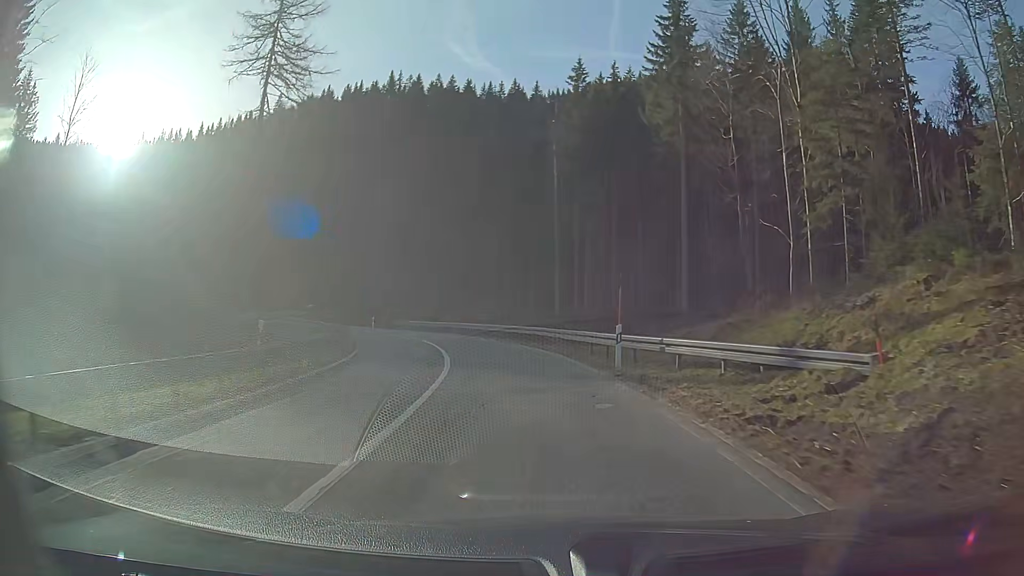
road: secondary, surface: asphalt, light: Day
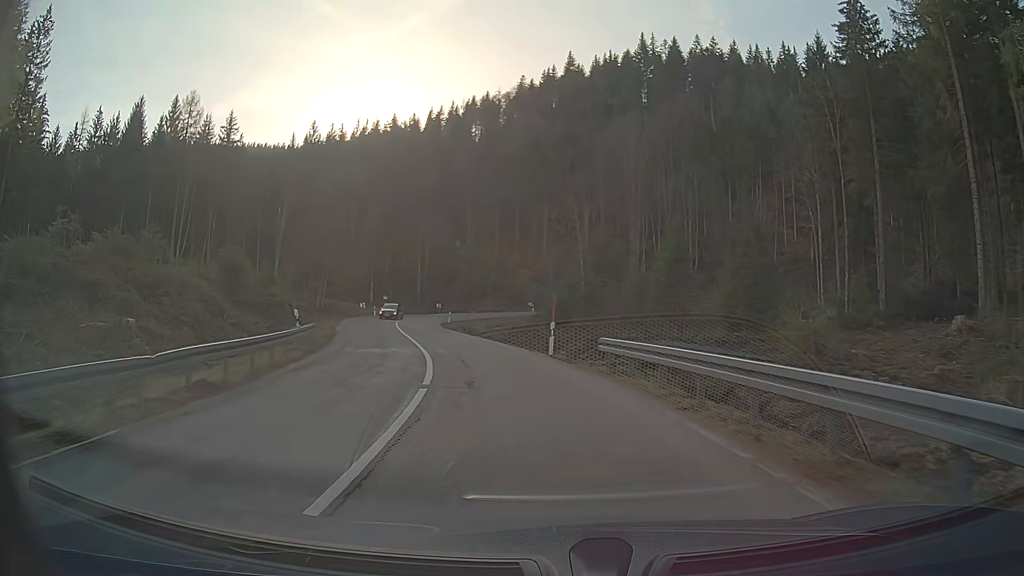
(-8.4, +42.7) m; -24°
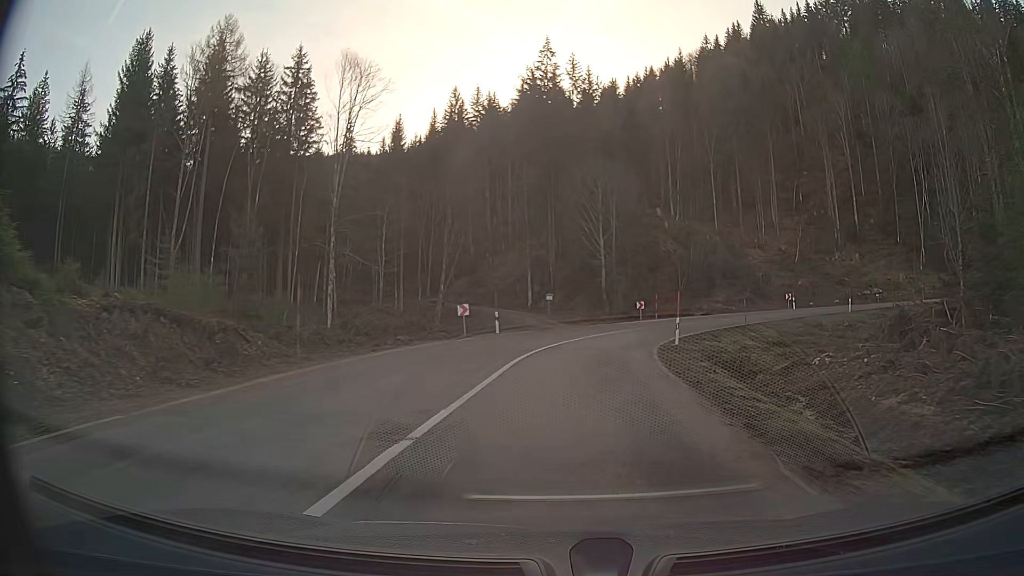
(-7.0, +42.1) m; -14°
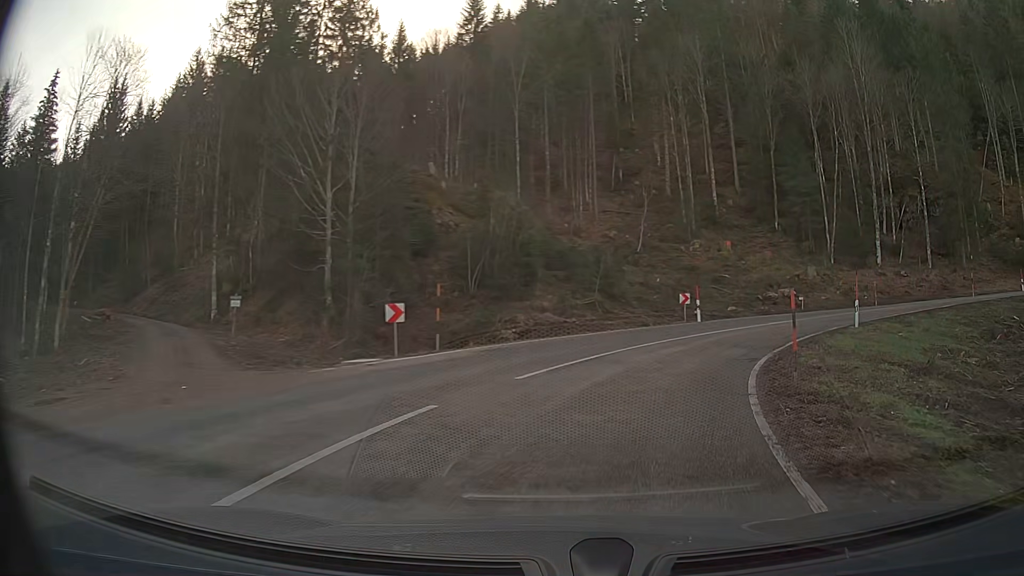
(+4.8, +30.6) m; +24°
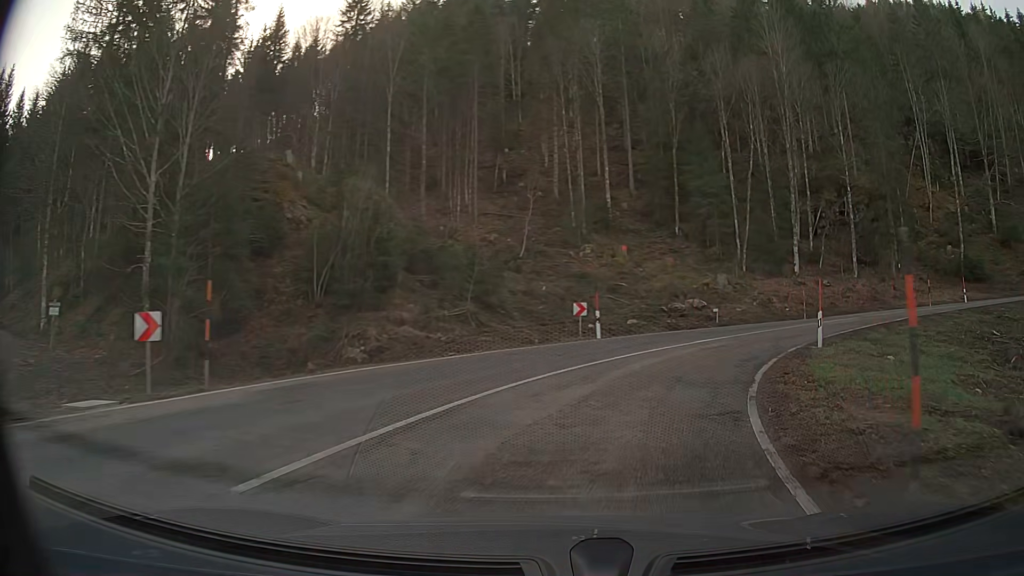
(+0.6, +7.1) m; +10°
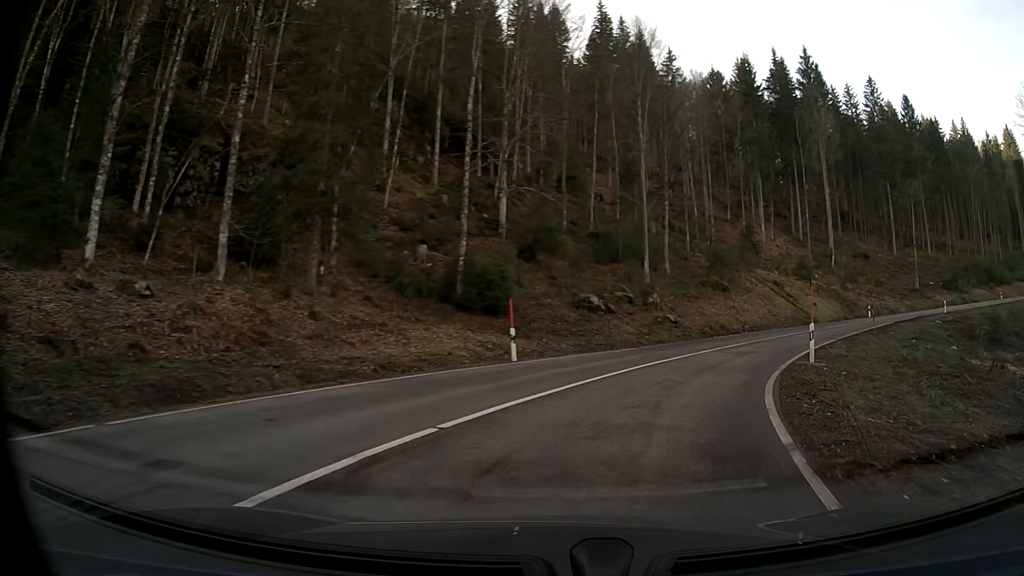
(+14.7, +30.0) m; +53°
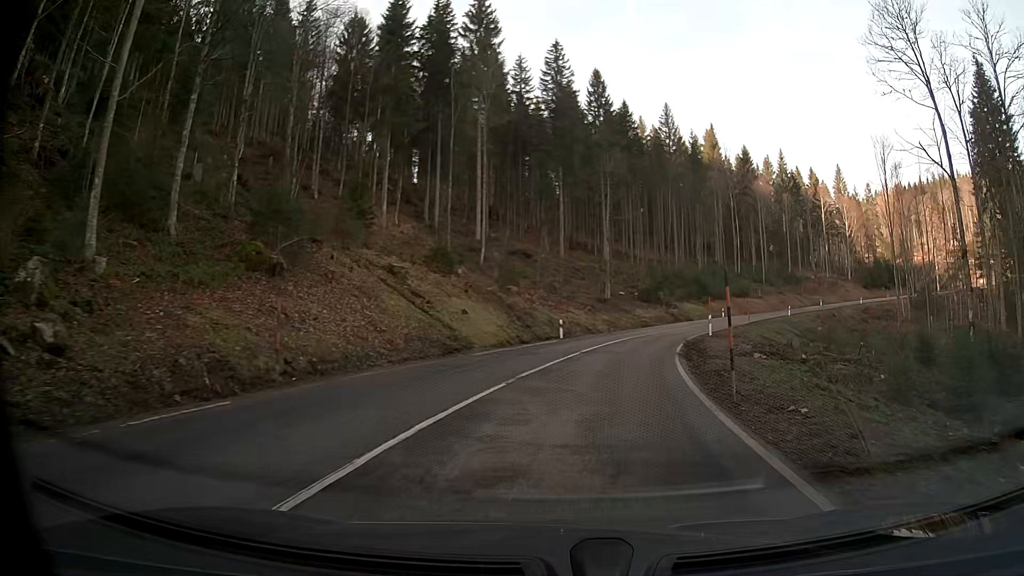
(+8.5, +27.4) m; +29°
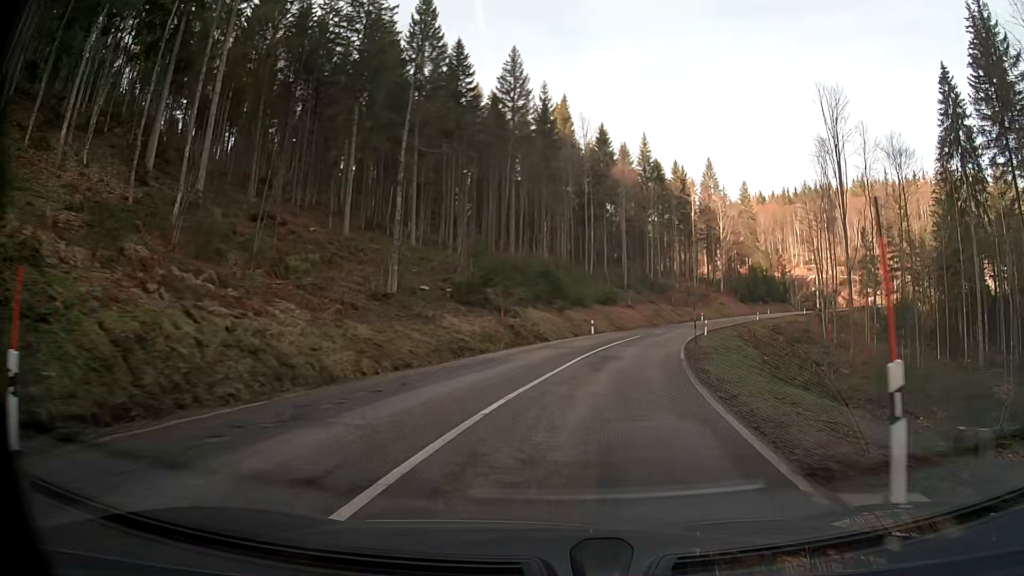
(+4.3, +31.7) m; +15°
